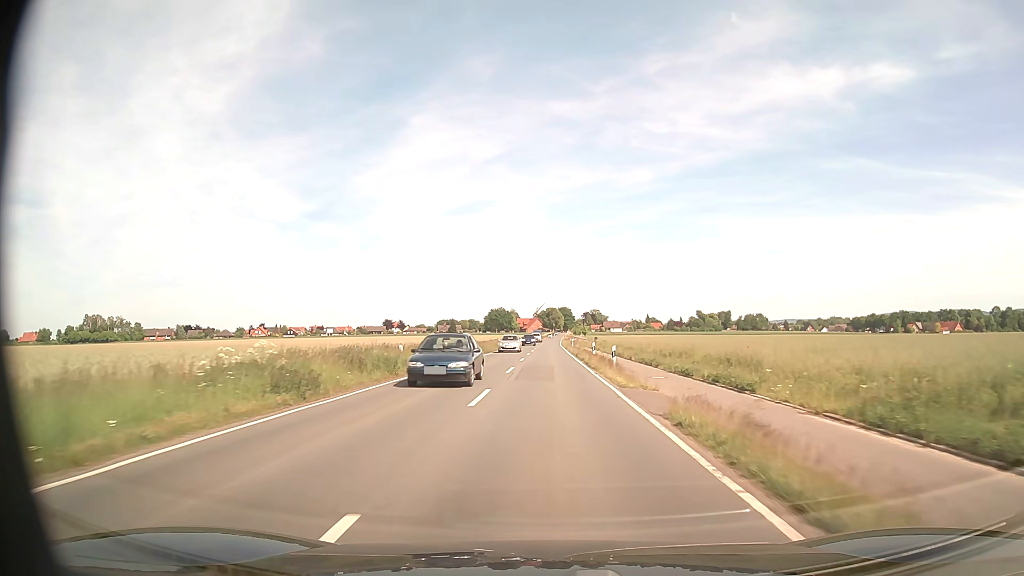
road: secondary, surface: asphalt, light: Day
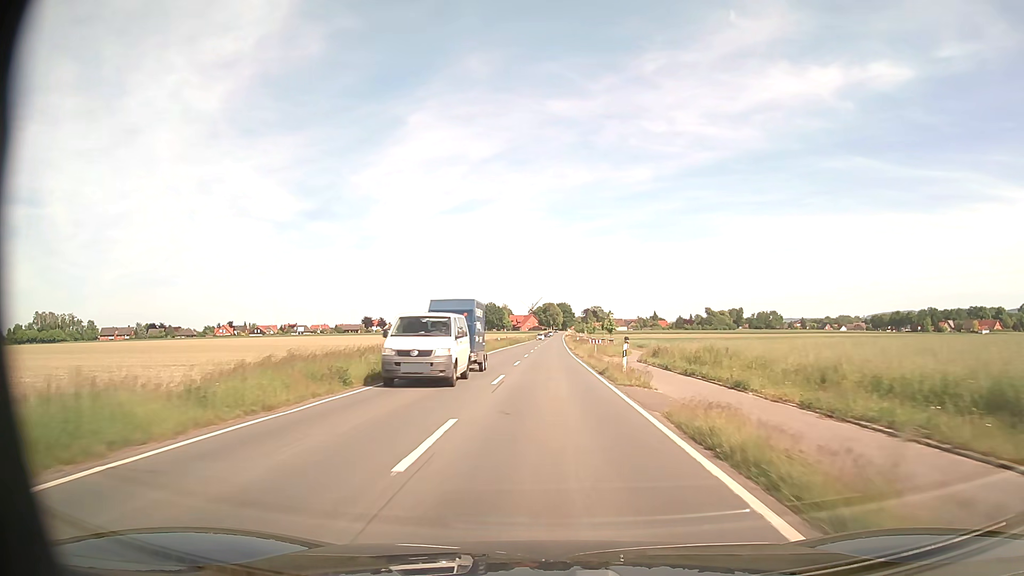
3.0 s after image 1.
(+0.1, +53.2) m; 0°
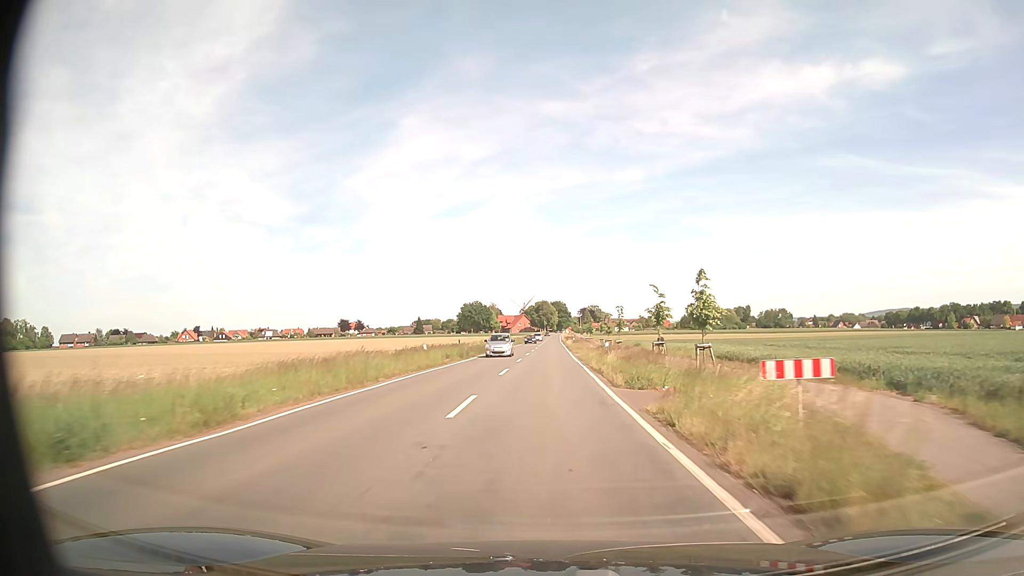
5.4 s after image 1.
(+0.3, +42.5) m; +1°
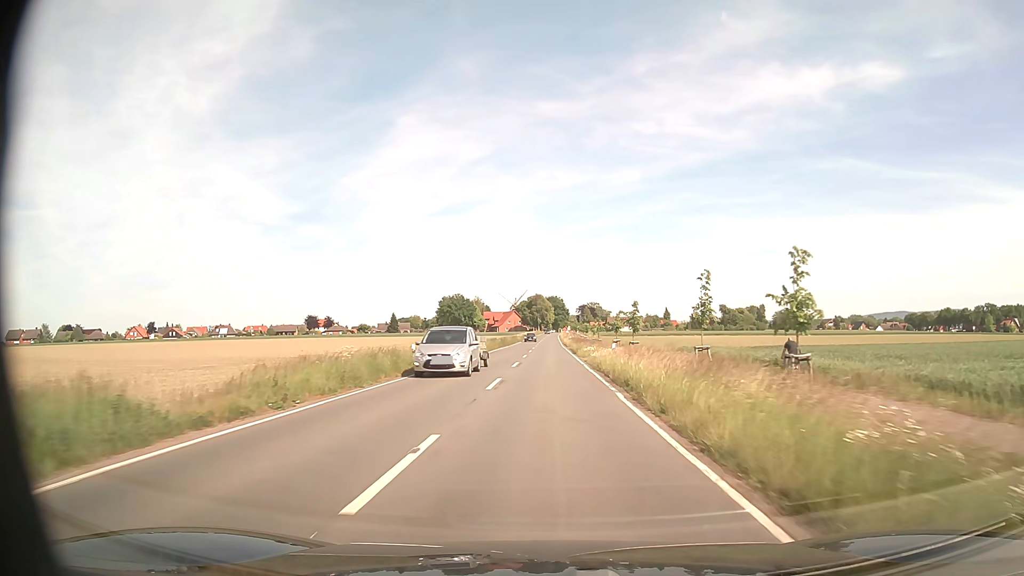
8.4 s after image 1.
(+0.1, +53.0) m; 0°
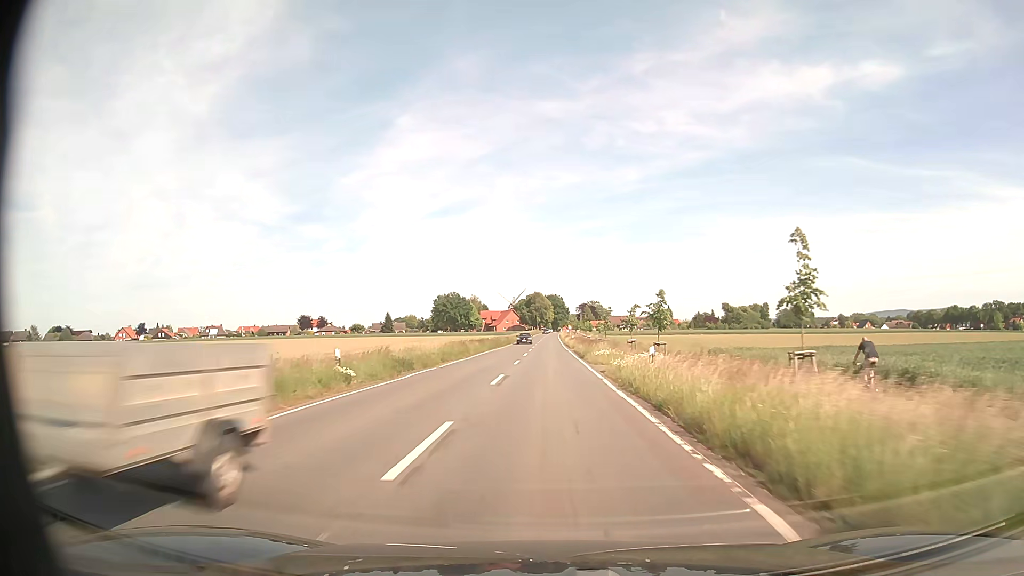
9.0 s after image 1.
(0.0, +10.6) m; 0°
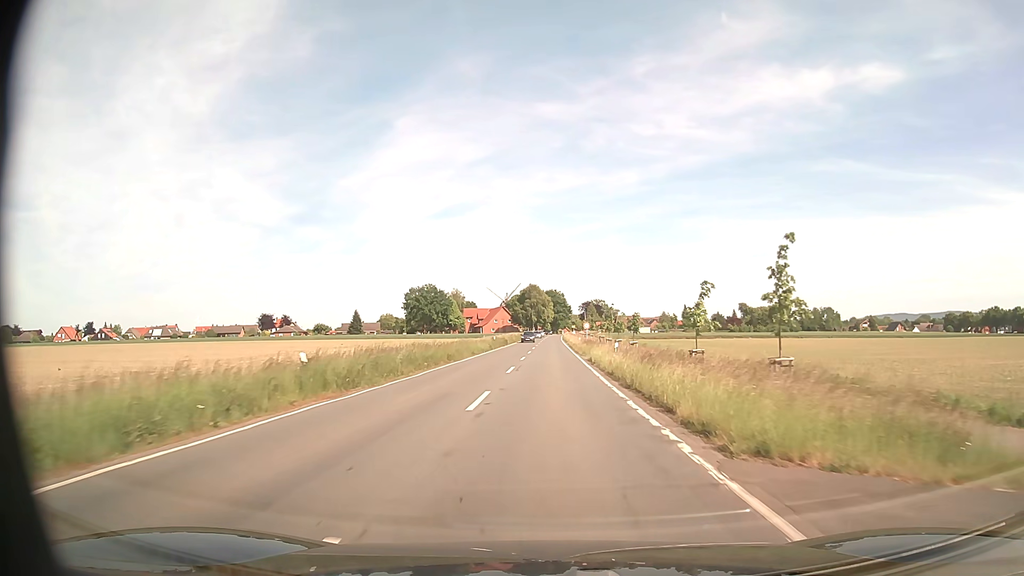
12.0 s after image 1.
(0.0, +52.8) m; 0°
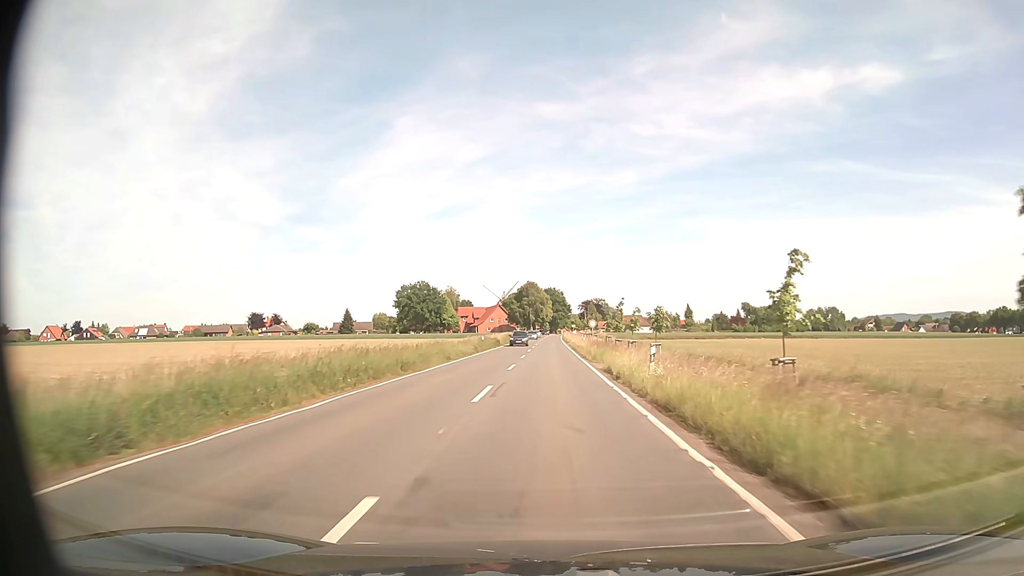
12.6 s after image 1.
(0.0, +10.6) m; 0°
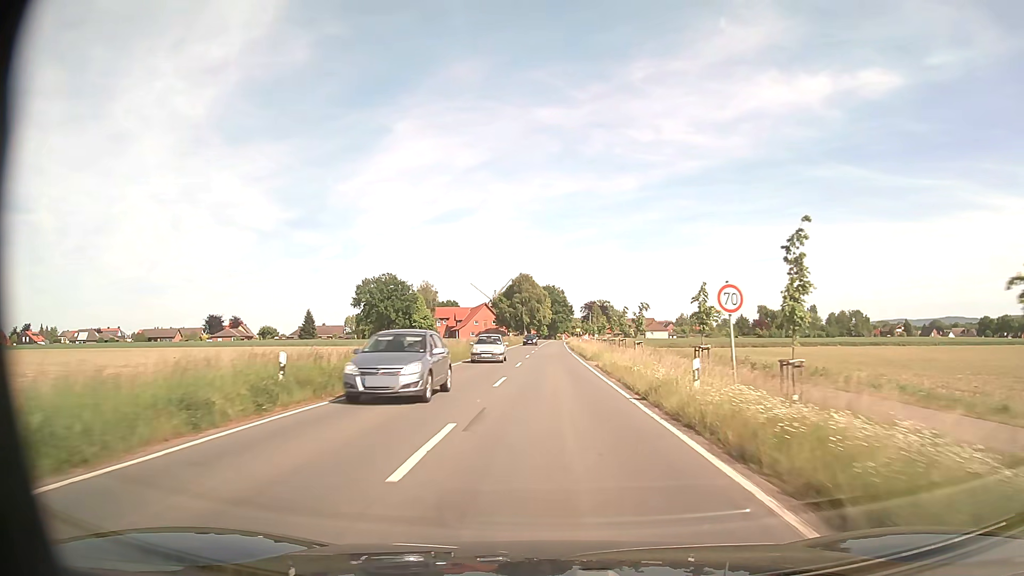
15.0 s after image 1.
(0.0, +42.2) m; 0°
(0, +10) (0, +20) (0, +30) (0, +40) (0, +50) (0, +60) (+1, +70) (+1, +80) (+1, +90) (+1, +100) m
